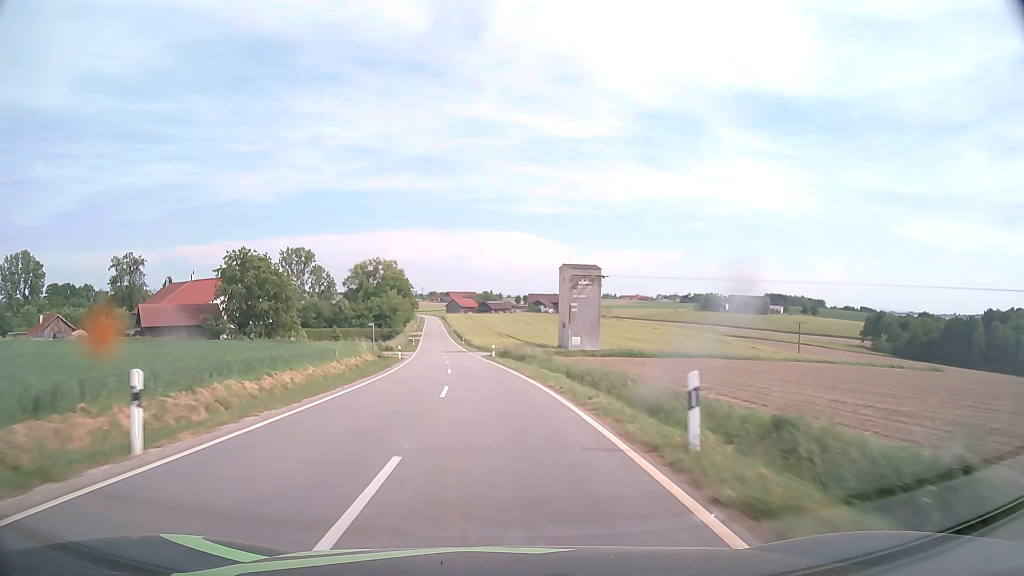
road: tertiary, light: Day
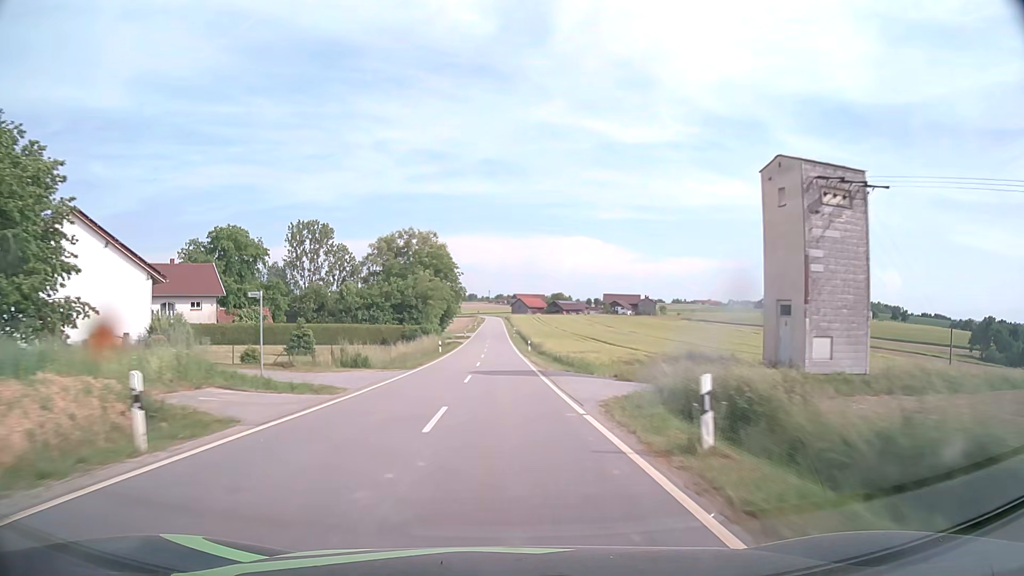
(-2.7, +42.4) m; -6°
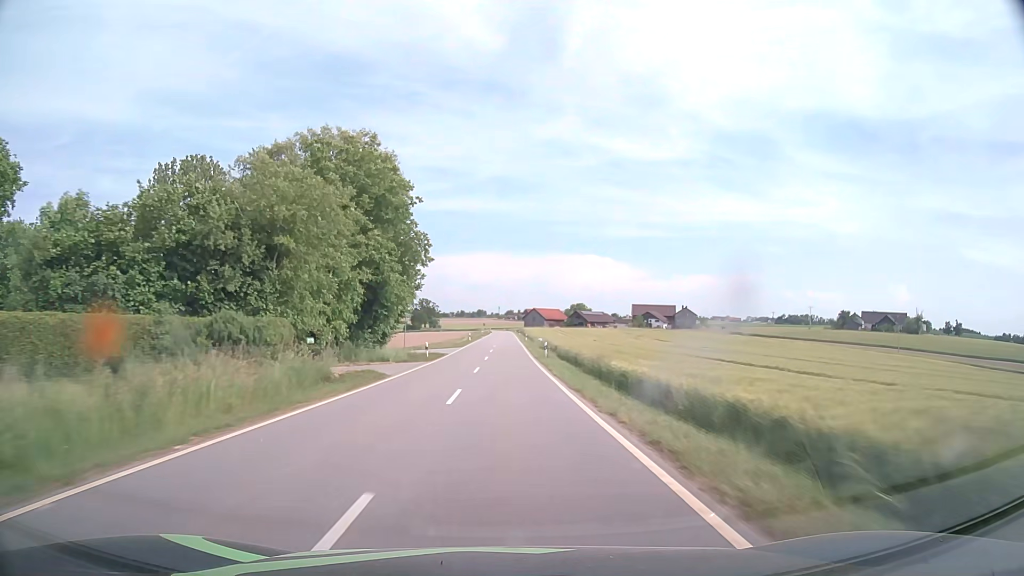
(-0.6, +56.8) m; -1°
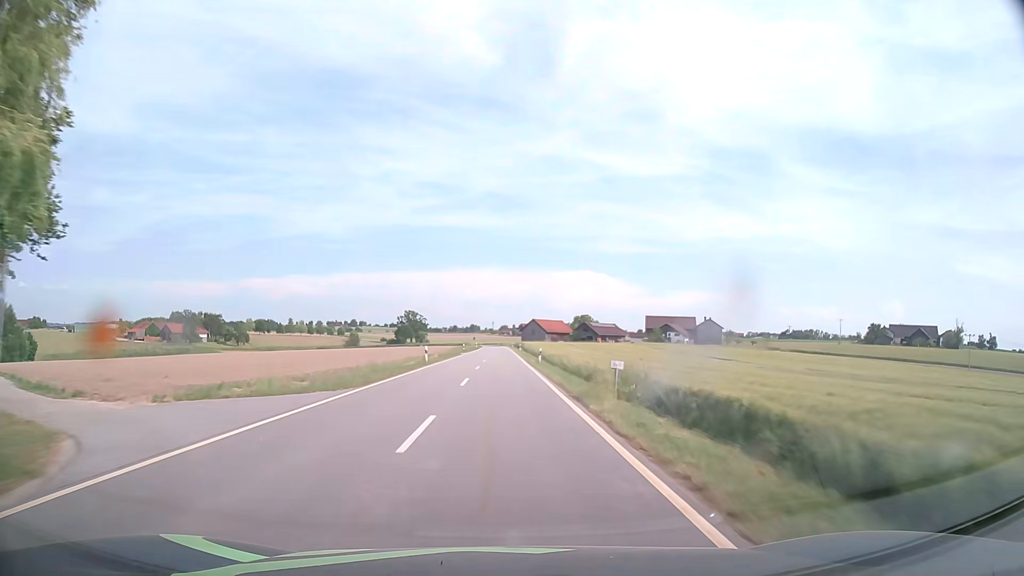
(+0.1, +42.4) m; 0°
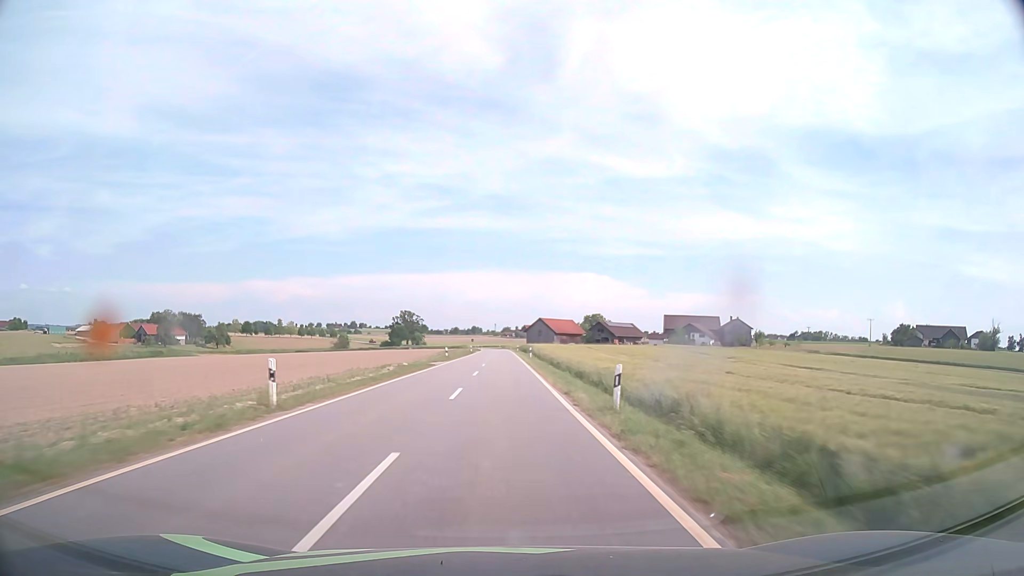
(+0.1, +28.2) m; 0°
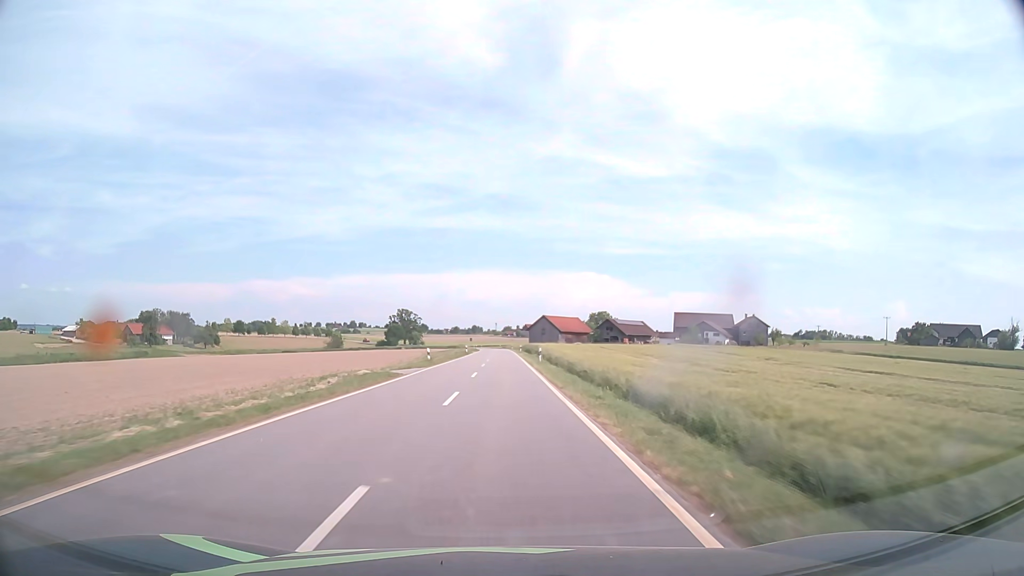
(0.0, +14.1) m; 0°
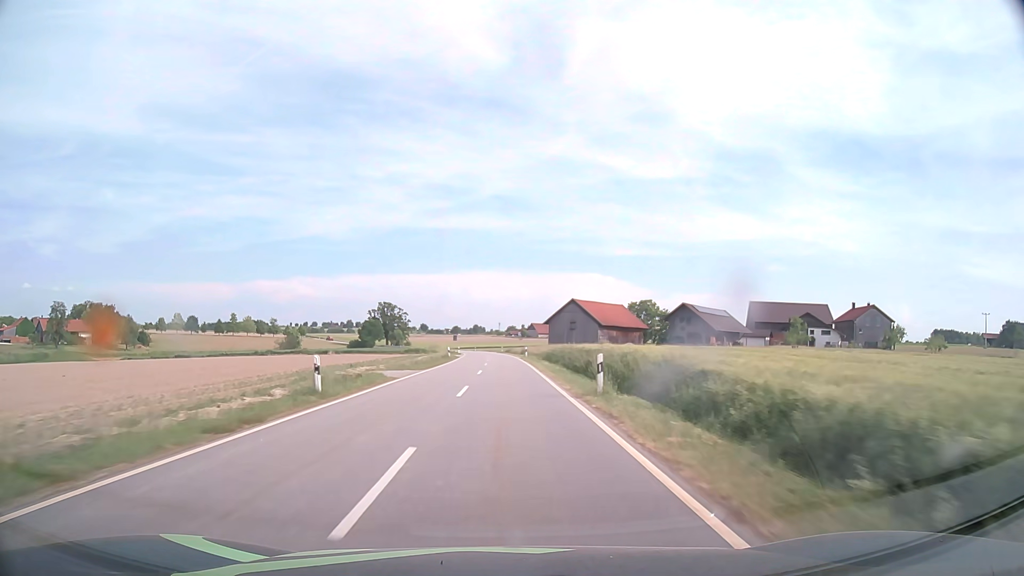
(-0.2, +70.7) m; 0°
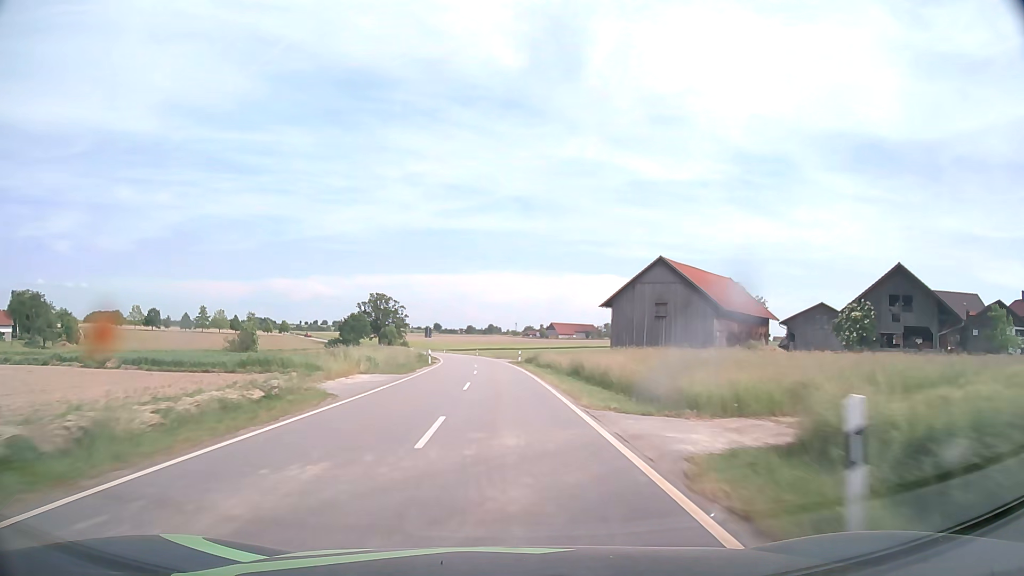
(-0.3, +56.7) m; -1°
(0, +10) (0, +20) (0, +30) (-1, +40) (-1, +50) (-2, +60) (-3, +70) (-4, +80) (-5, +90) (-6, +100) m
